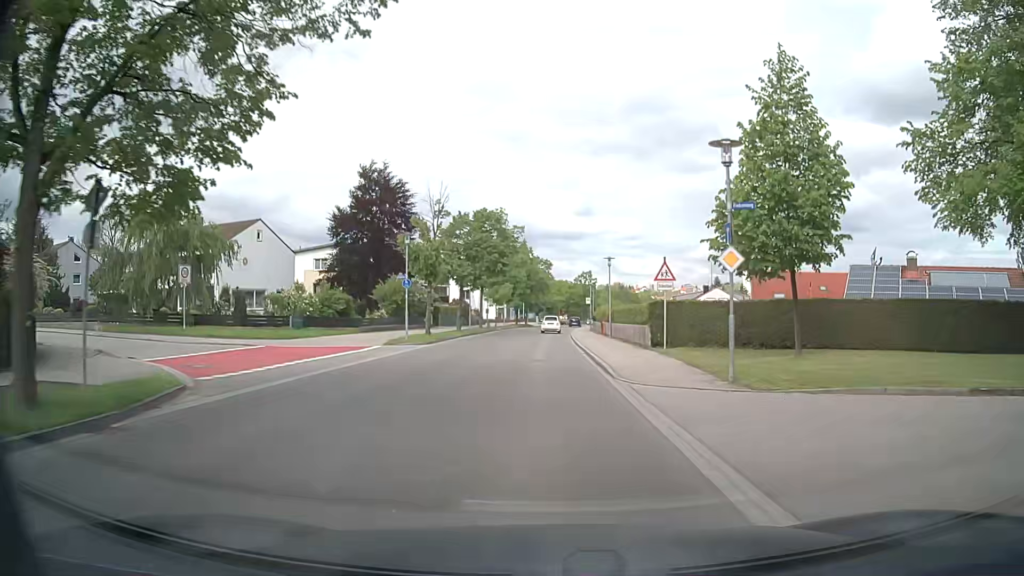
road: tertiary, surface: asphalt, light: Day
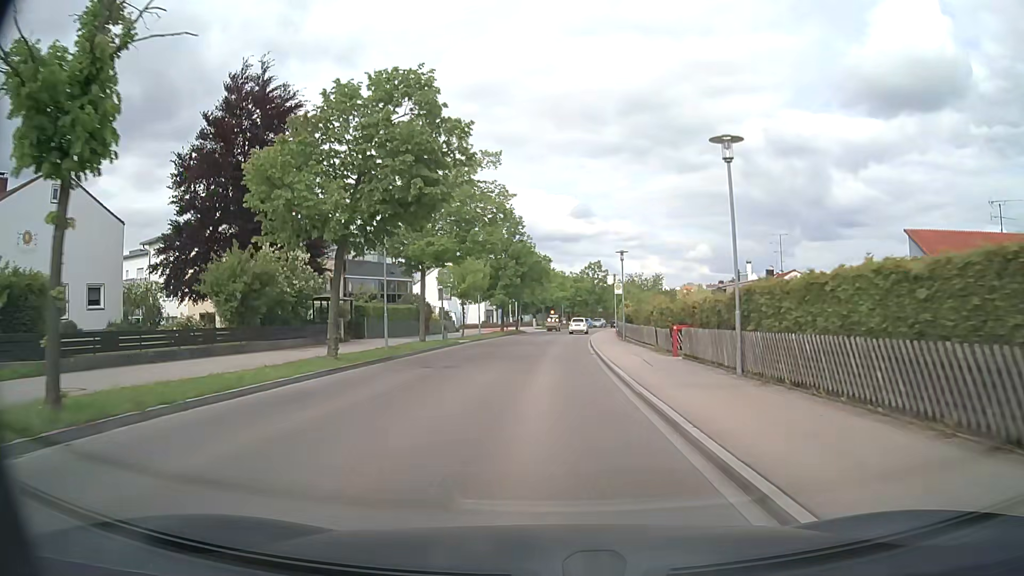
(+0.1, +28.3) m; 0°
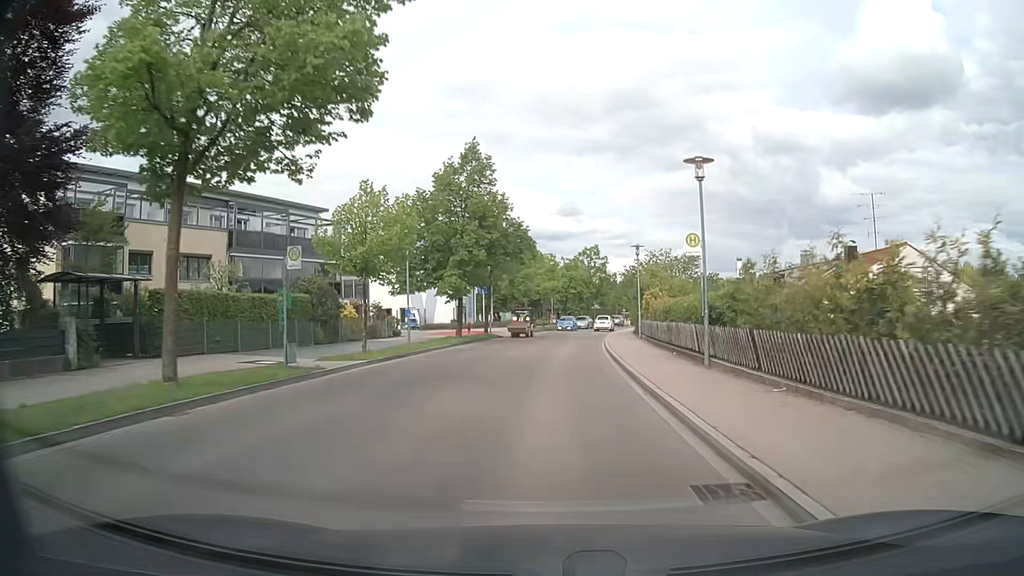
(+0.1, +21.6) m; +1°
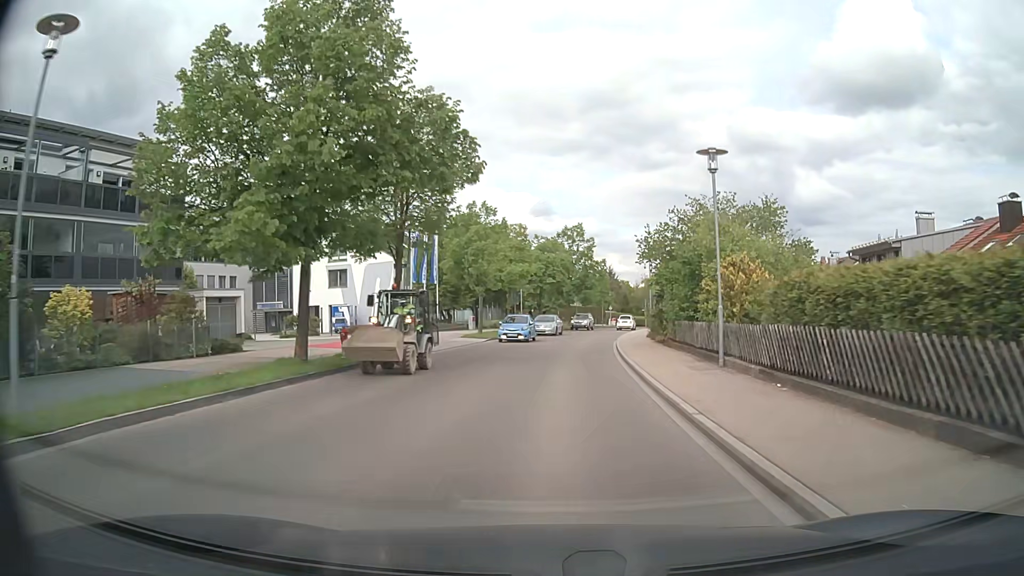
(+0.4, +21.1) m; +2°
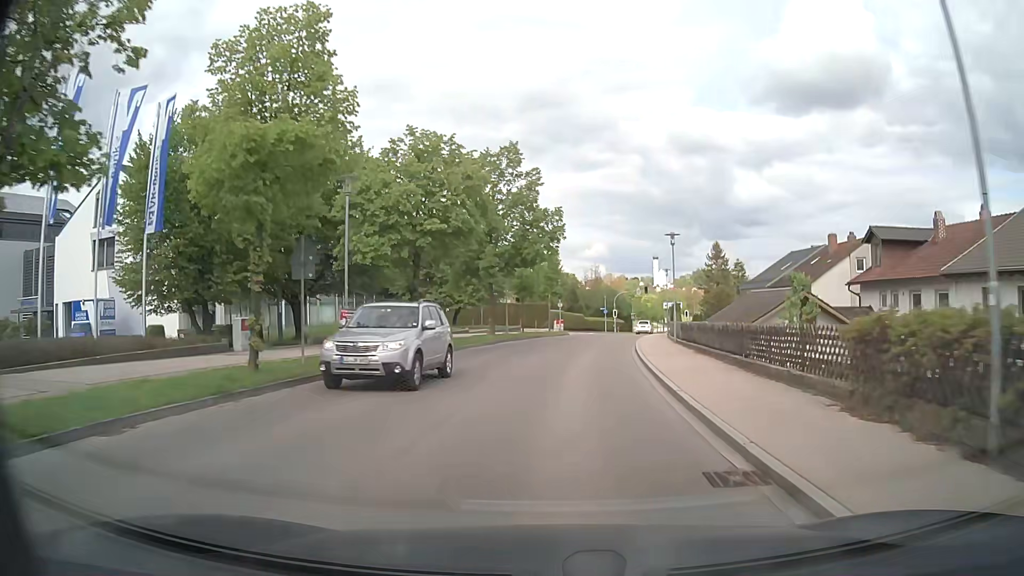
(+1.8, +33.9) m; +6°
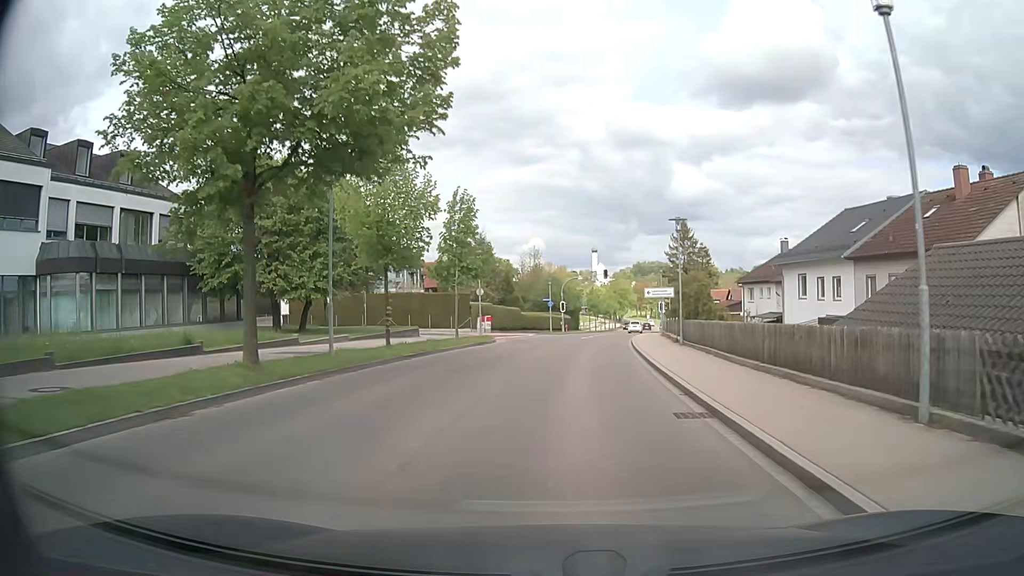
(+1.0, +24.9) m; +5°
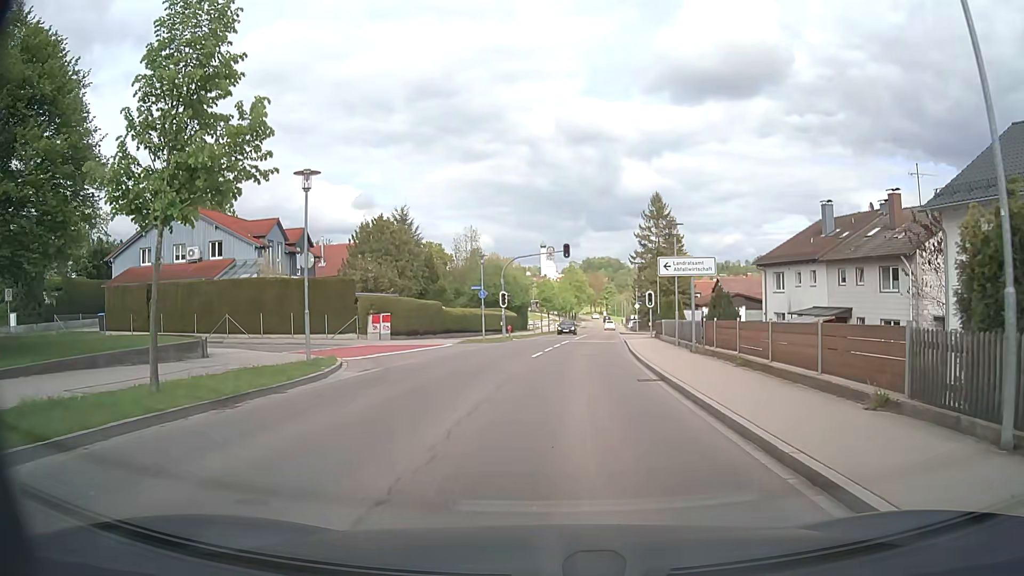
(+0.9, +21.6) m; +4°
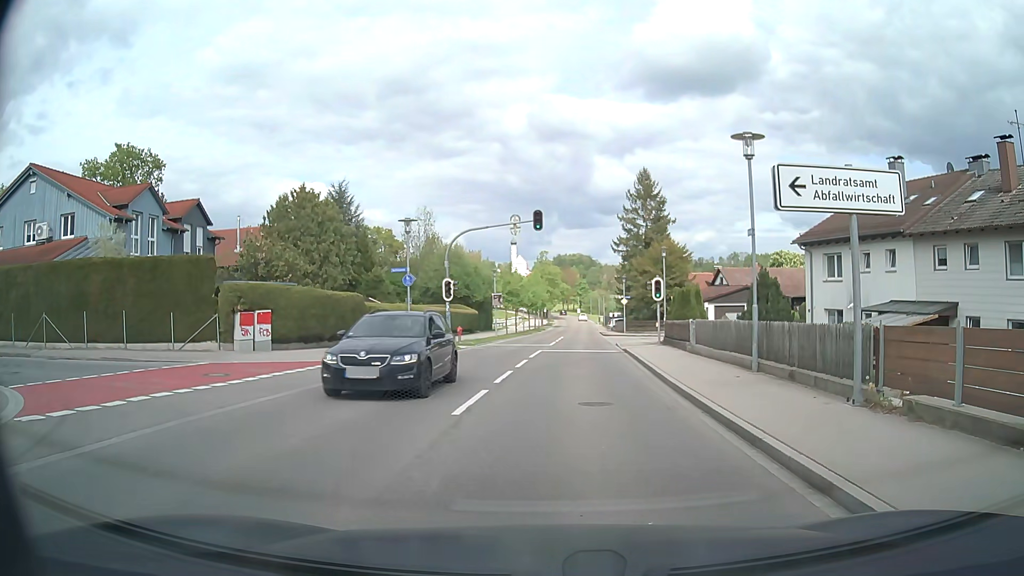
(+0.3, +13.6) m; +3°
